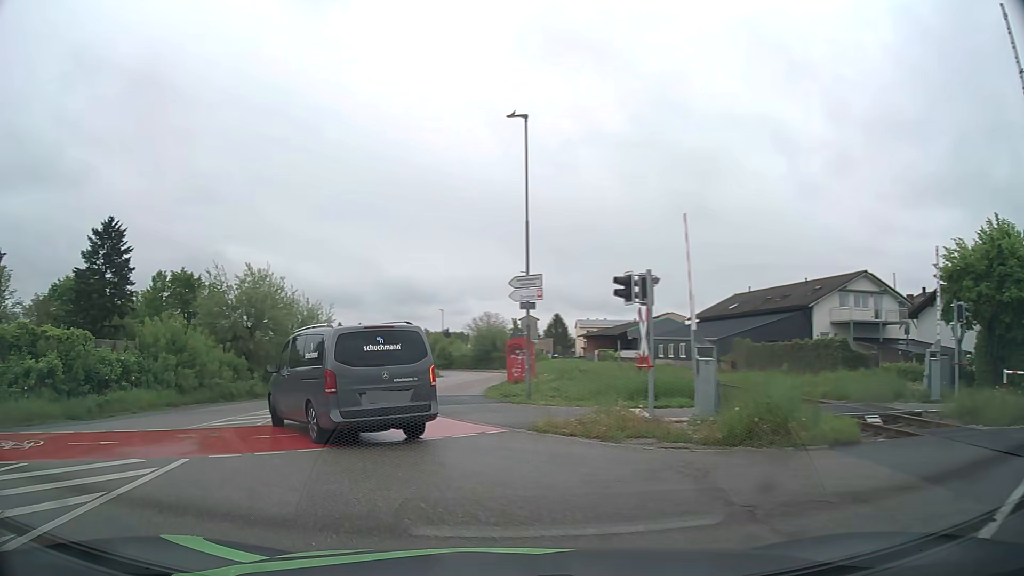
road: residential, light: Day
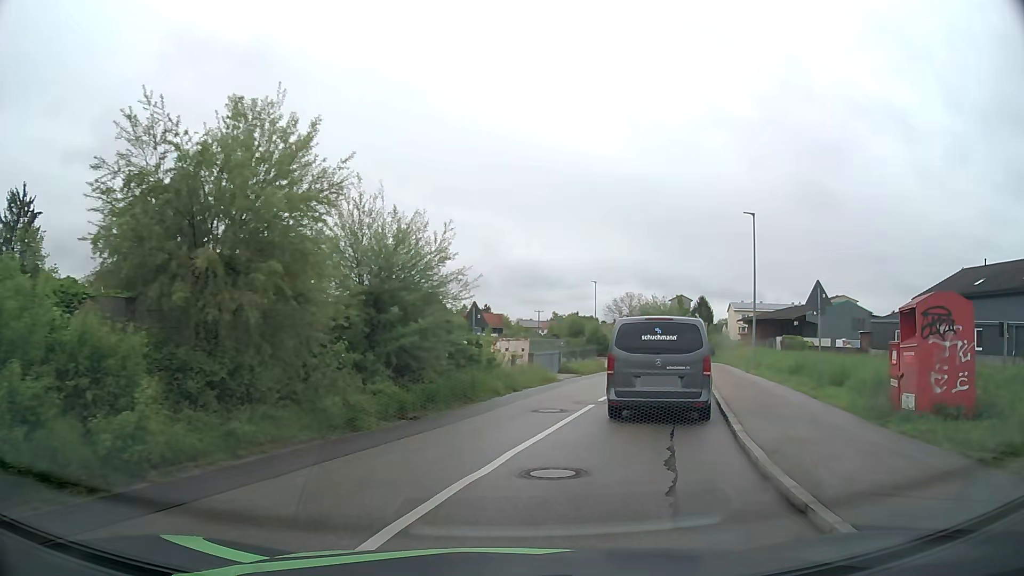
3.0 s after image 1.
(-4.0, +19.1) m; -10°
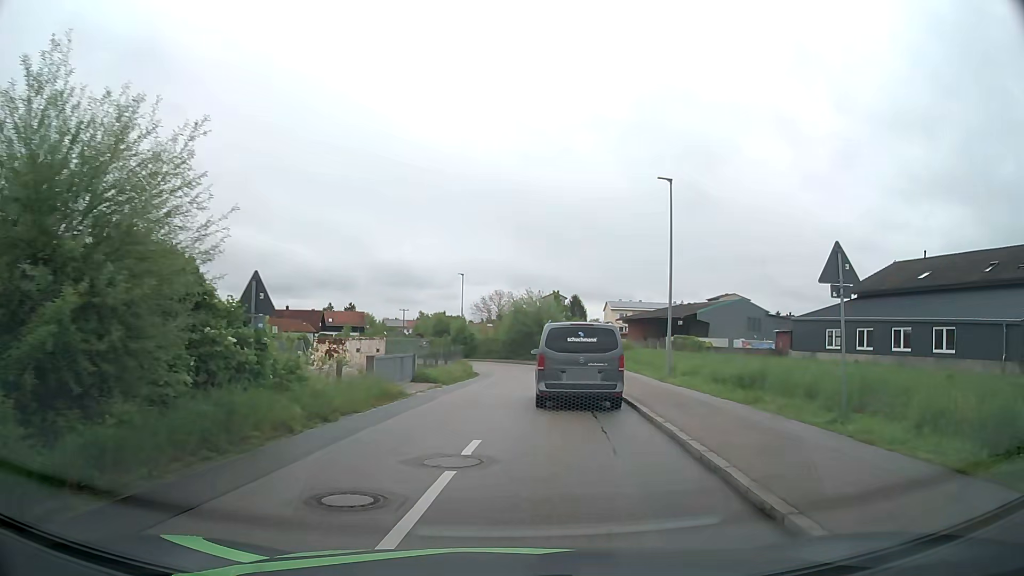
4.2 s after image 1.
(+0.9, +8.1) m; +12°
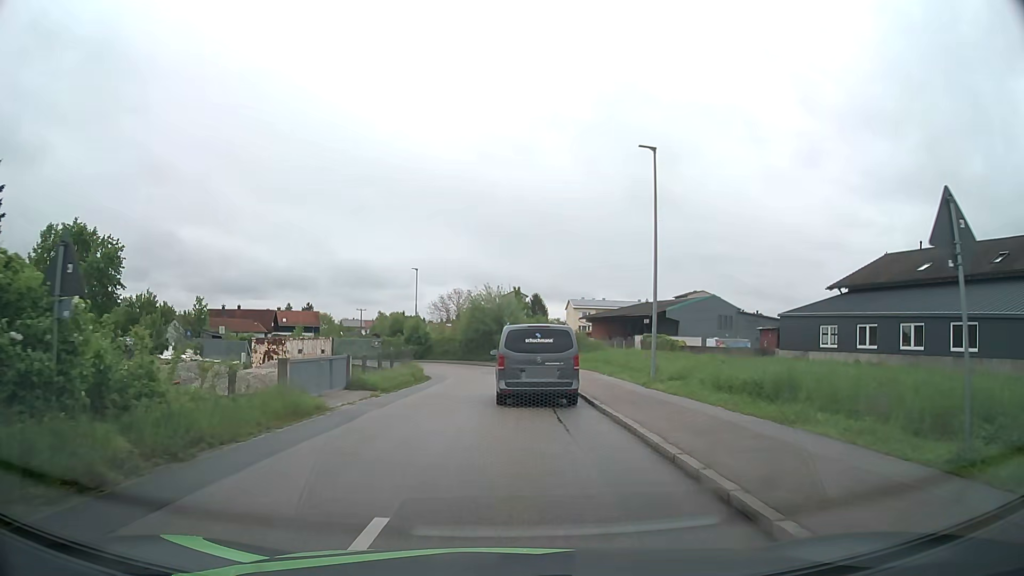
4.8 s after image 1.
(+0.2, +4.6) m; +4°
